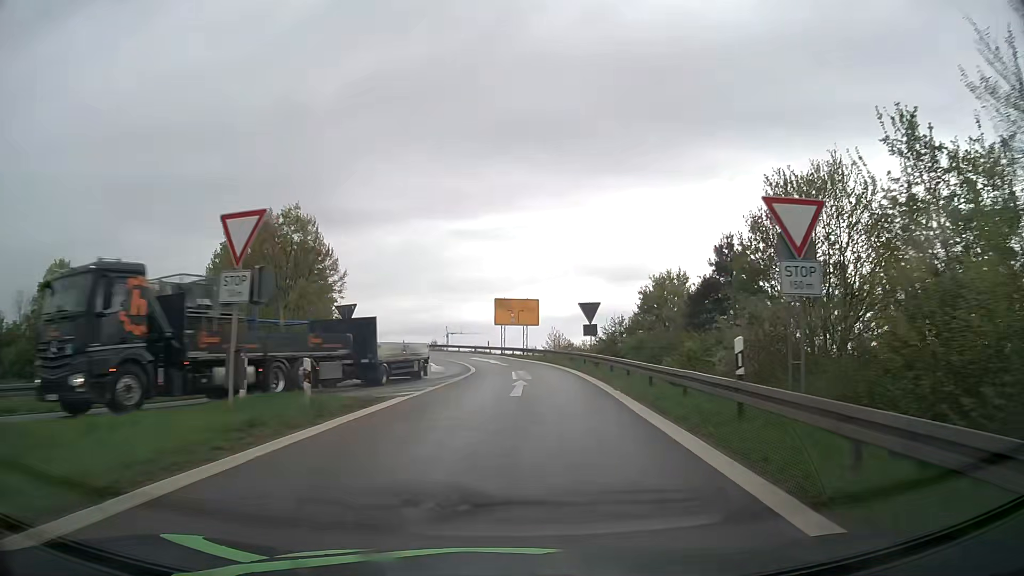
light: Day
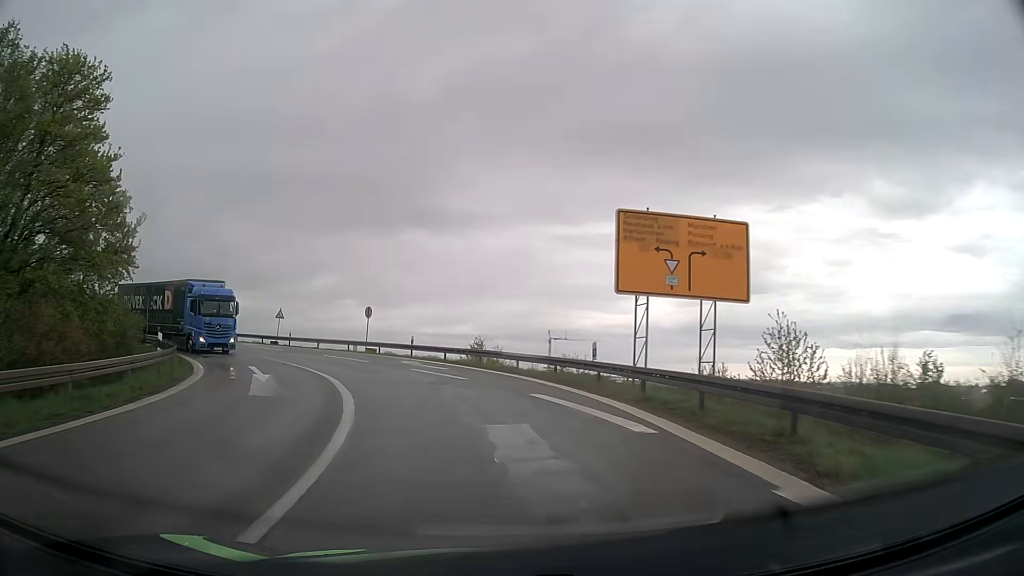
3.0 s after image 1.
(-0.8, +44.7) m; -9°
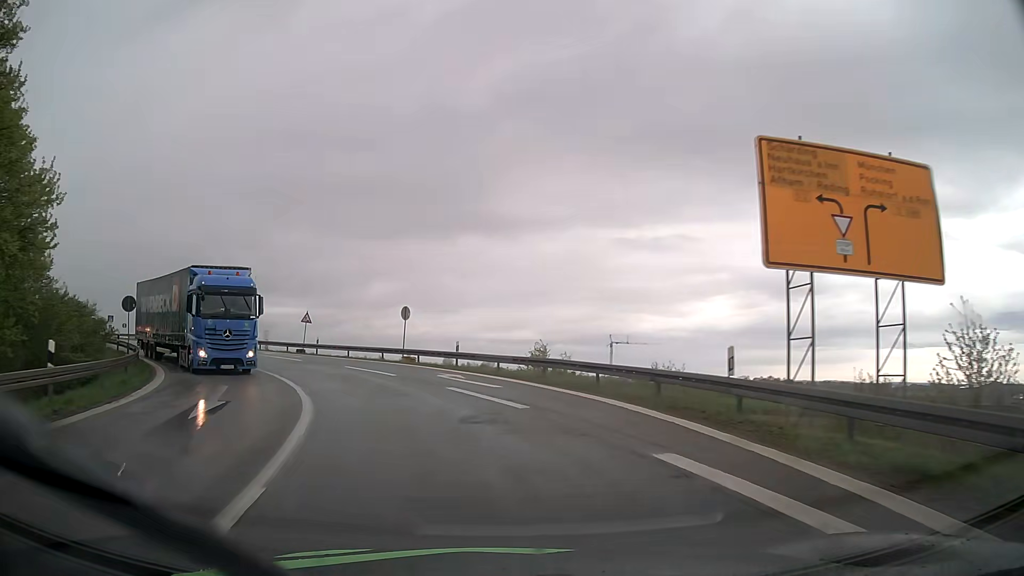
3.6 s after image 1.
(-0.3, +8.0) m; -5°
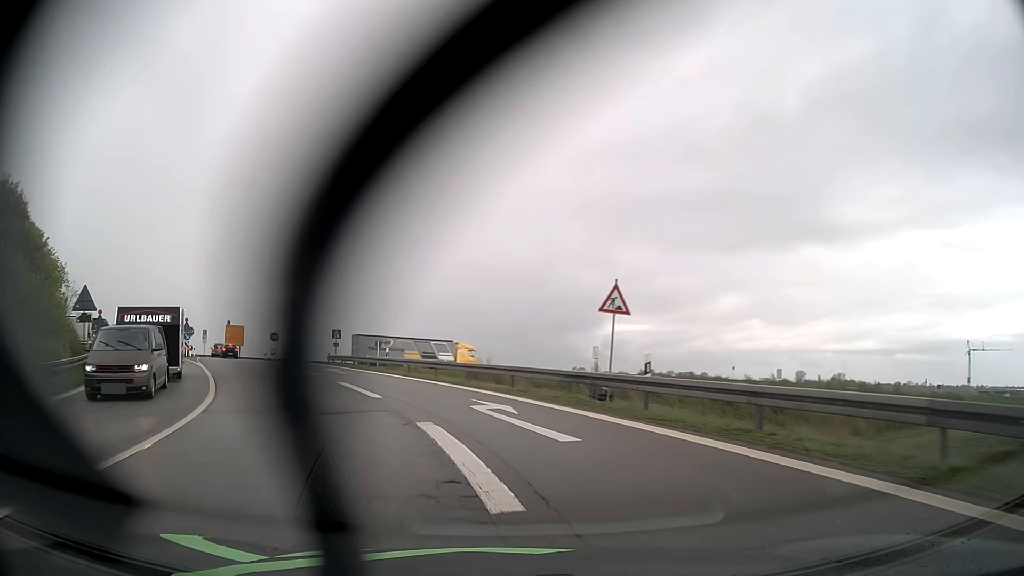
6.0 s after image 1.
(-7.4, +30.0) m; -29°
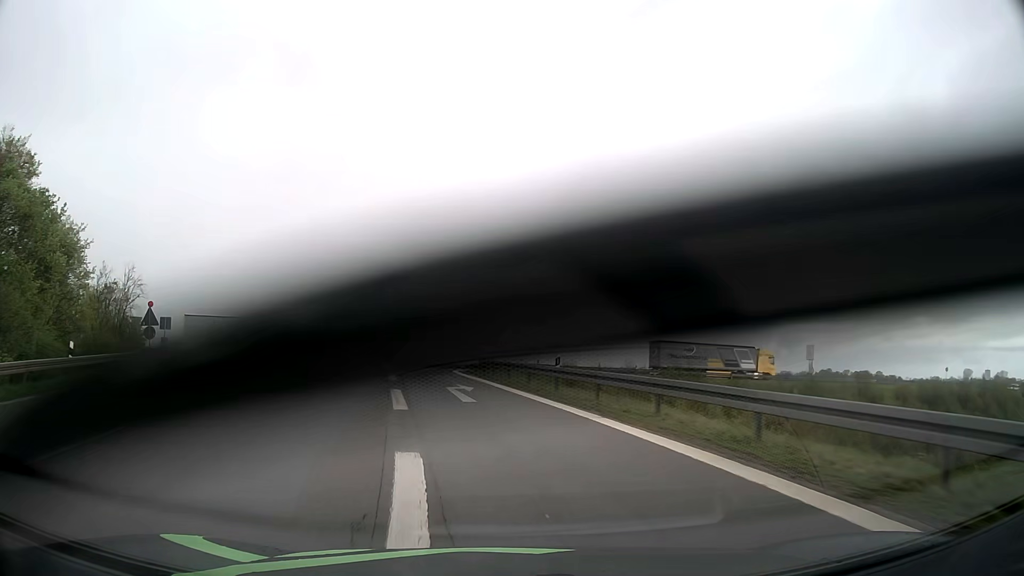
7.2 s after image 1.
(-2.3, +15.5) m; -16°
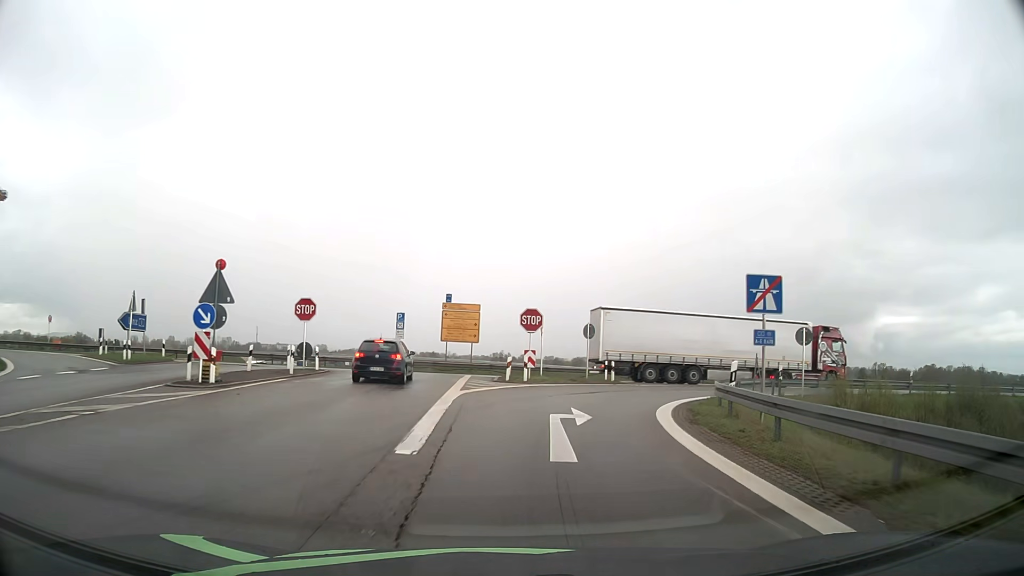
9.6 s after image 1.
(-4.0, +30.3) m; -9°
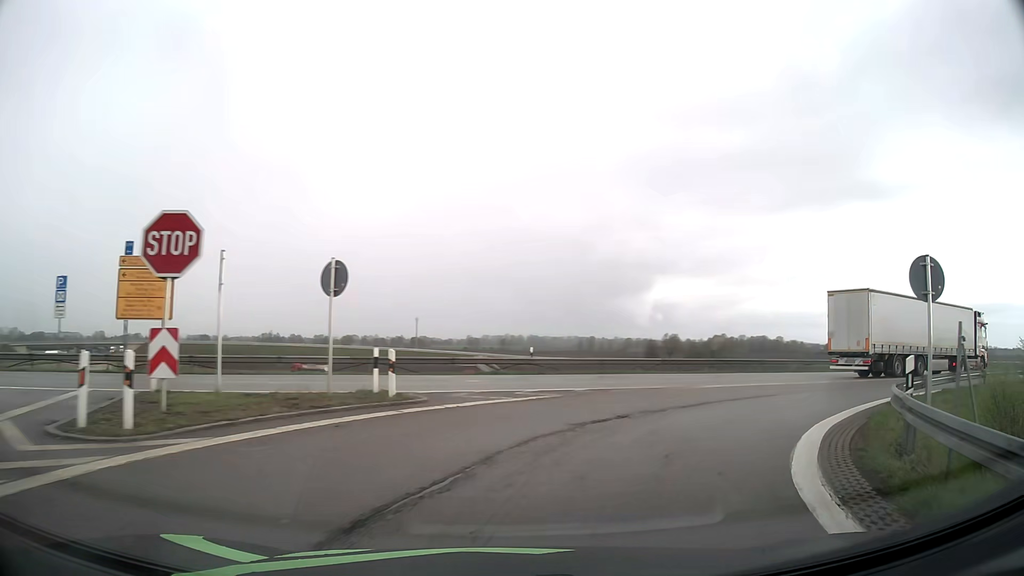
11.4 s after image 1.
(+2.3, +18.9) m; +19°
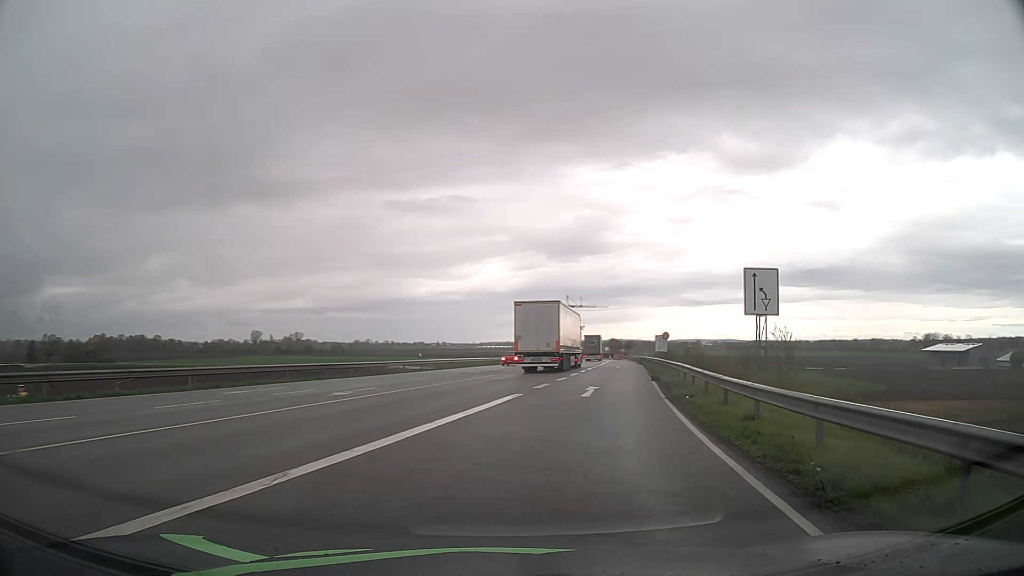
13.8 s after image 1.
(+10.2, +19.8) m; +54°
